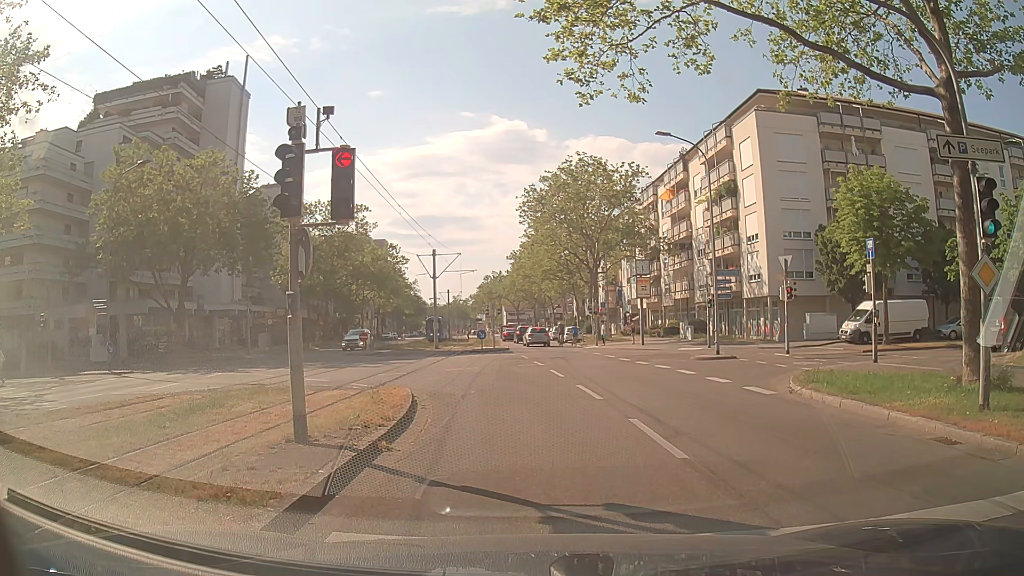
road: tertiary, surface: asphalt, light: Day
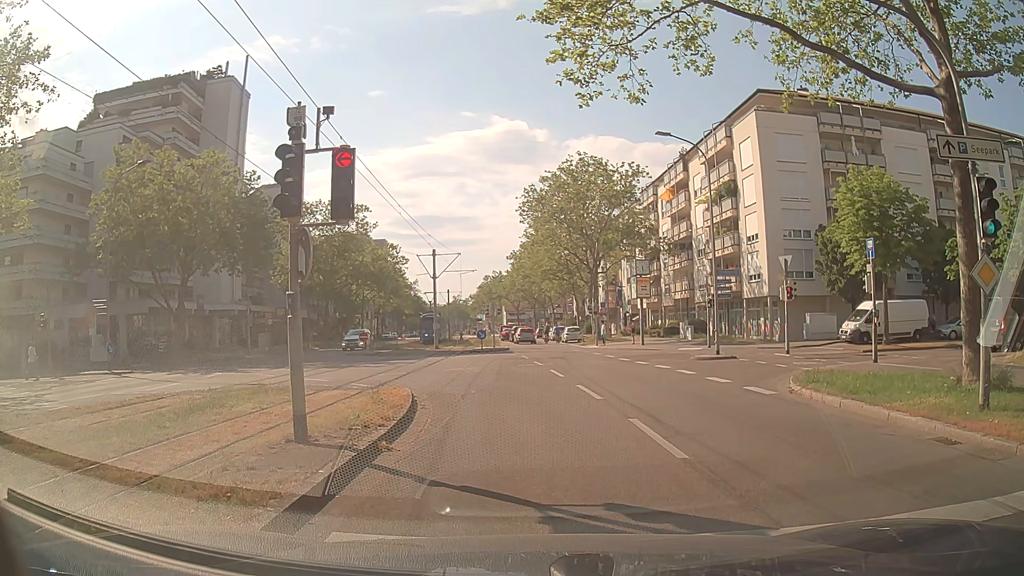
(0.0, 0.0) m; 0°
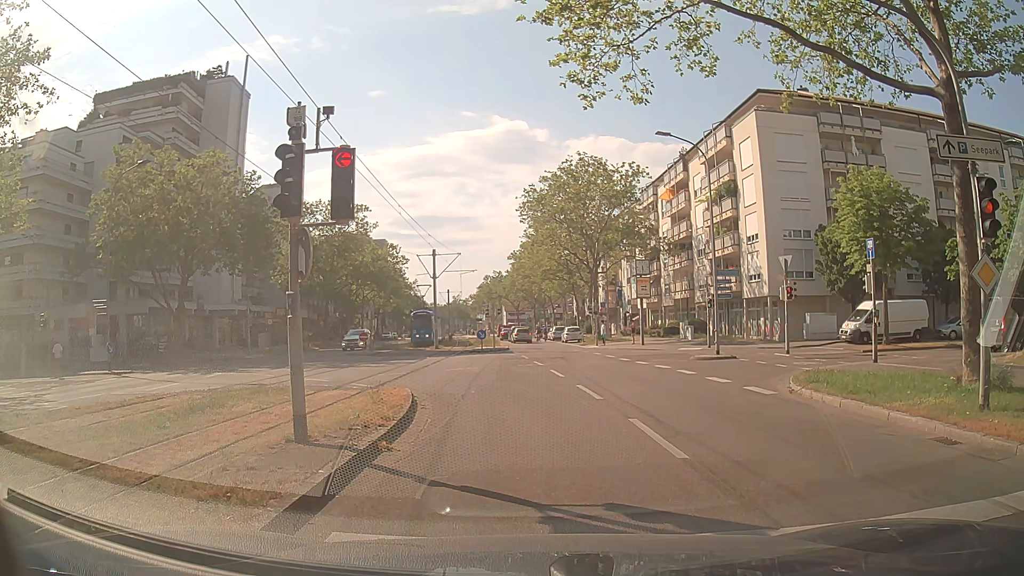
(0.0, 0.0) m; 0°
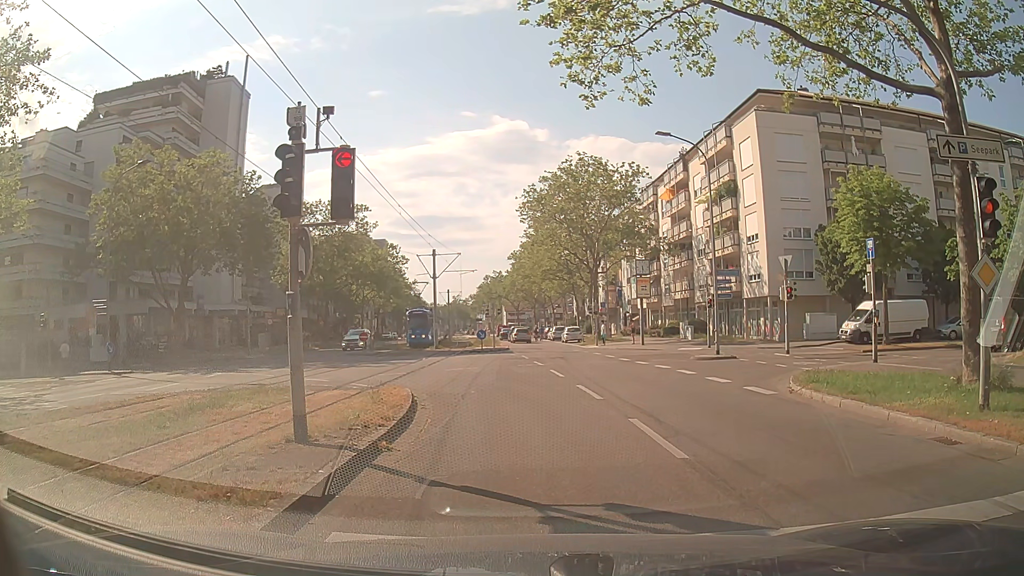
(0.0, 0.0) m; 0°
